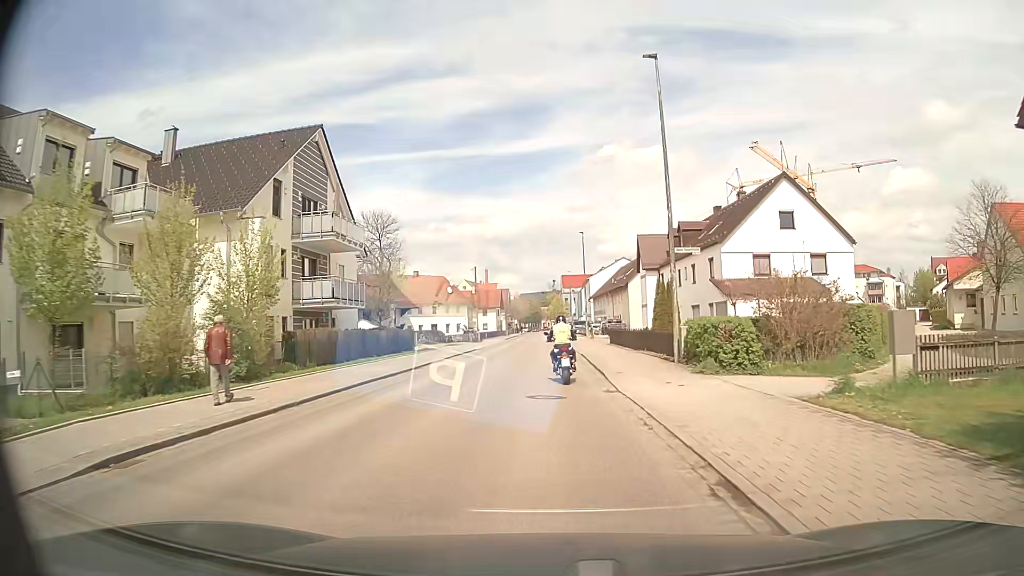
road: secondary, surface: asphalt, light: Day
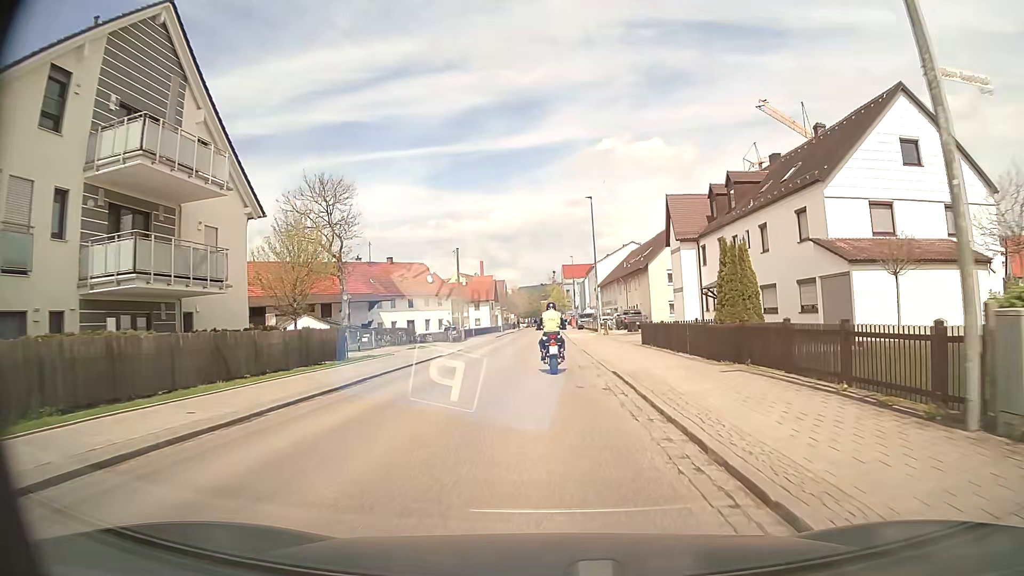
(0.0, +15.2) m; +1°
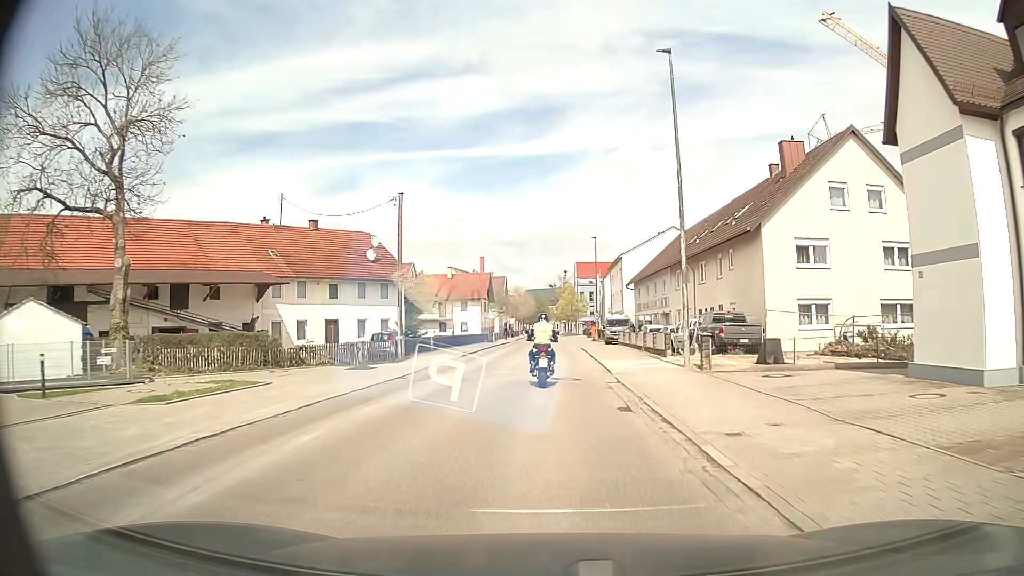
(-0.5, +29.3) m; -1°
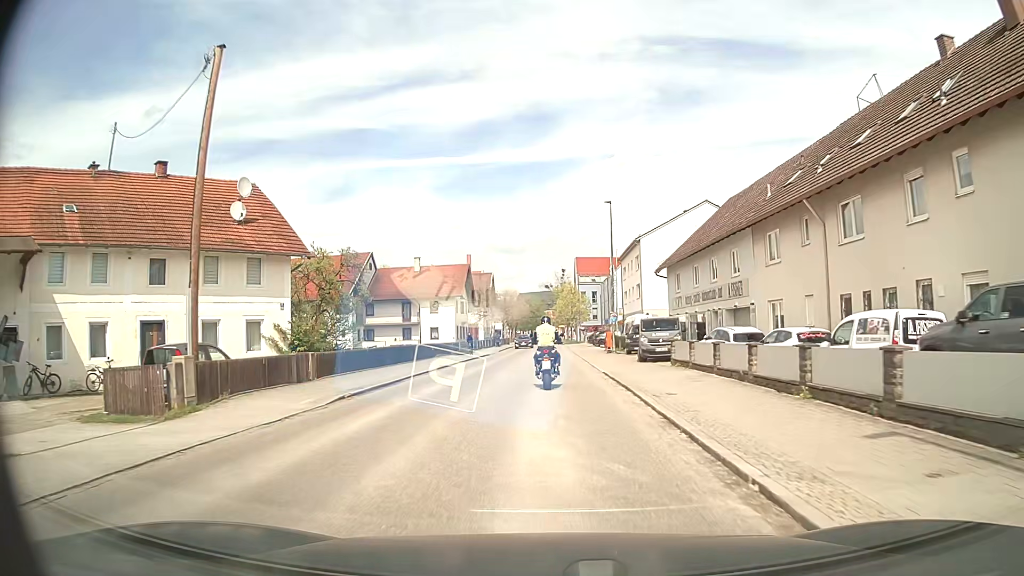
(+0.1, +21.2) m; 0°
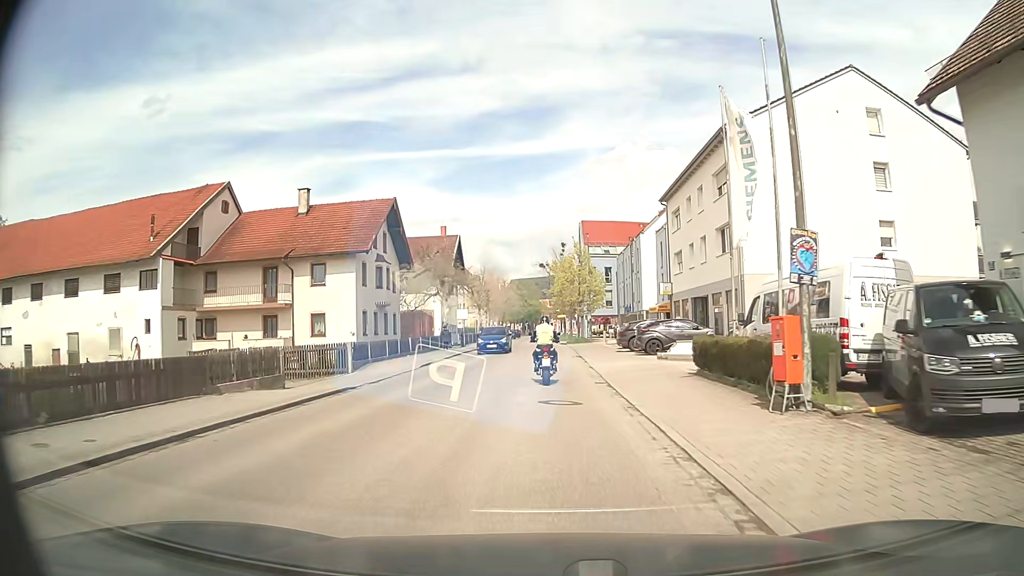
(+0.5, +35.2) m; 0°
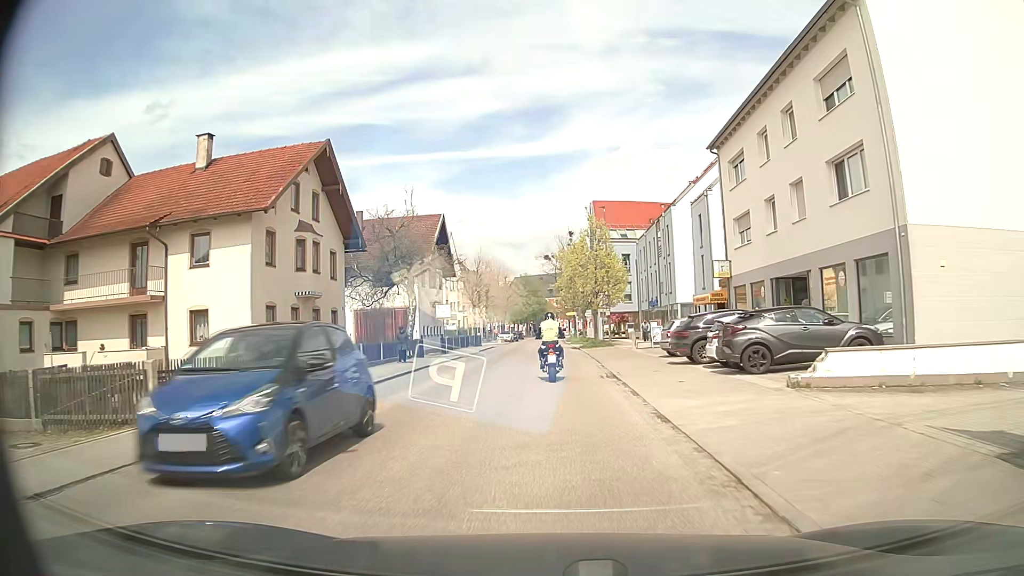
(0.0, +14.1) m; 0°
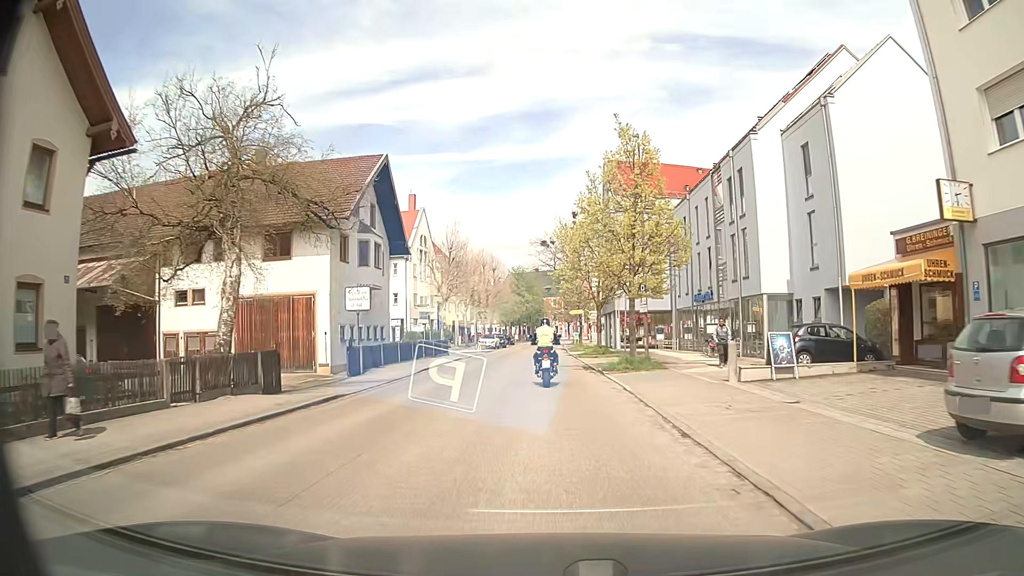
(-0.1, +20.3) m; 0°
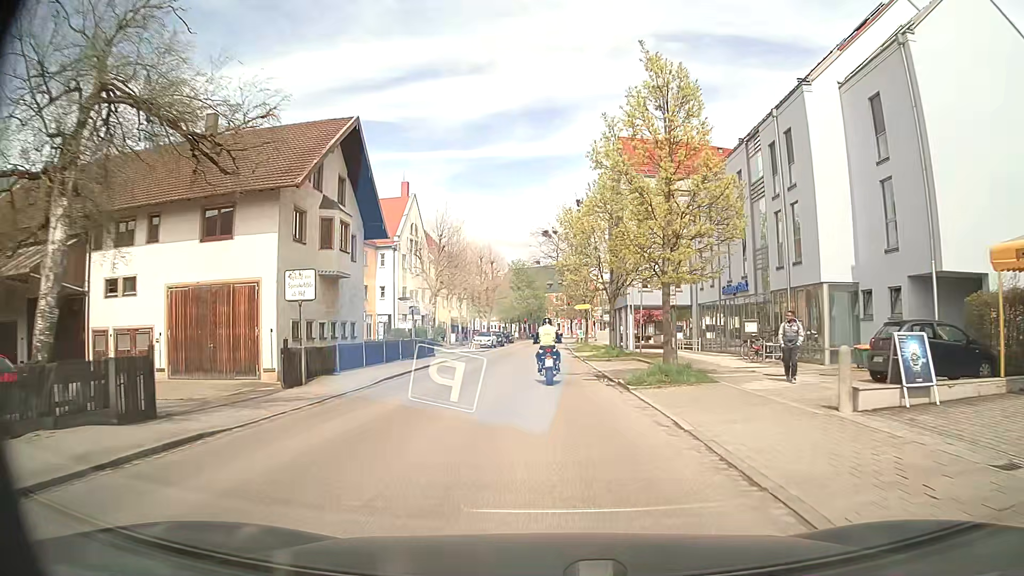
(0.0, +6.5) m; 0°
(0, +10) (0, +20) (0, +30) (0, +40) (0, +50) (0, +60) (0, +70) (+1, +80) (+2, +90) (+3, +100) m
